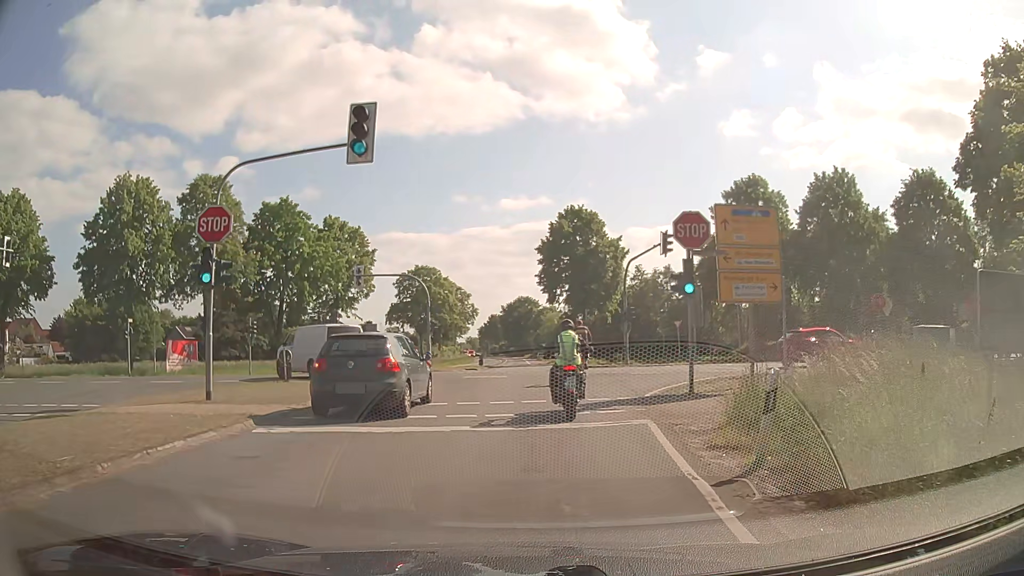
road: secondary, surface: asphalt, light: Day
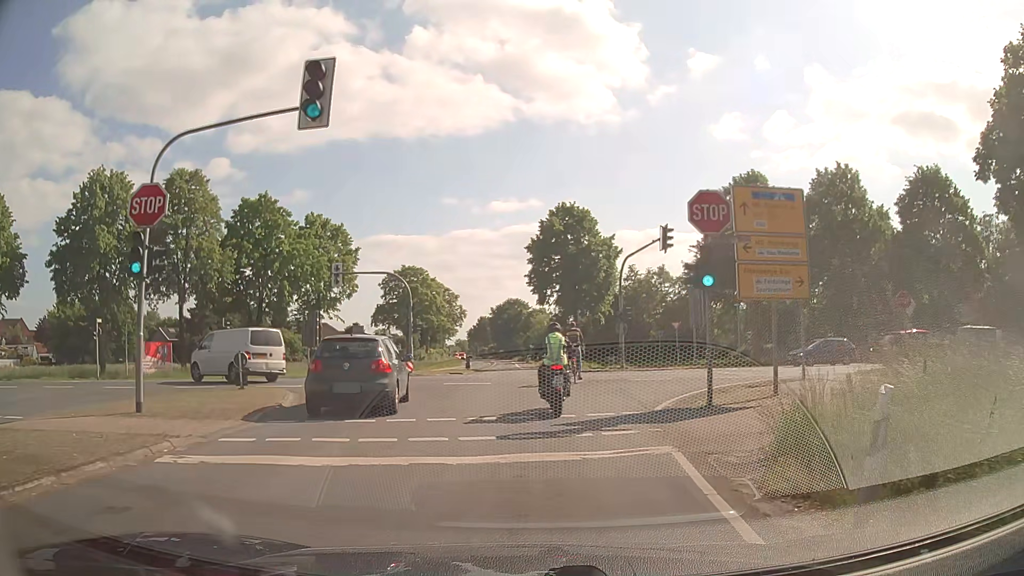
(0.0, +2.7) m; 0°
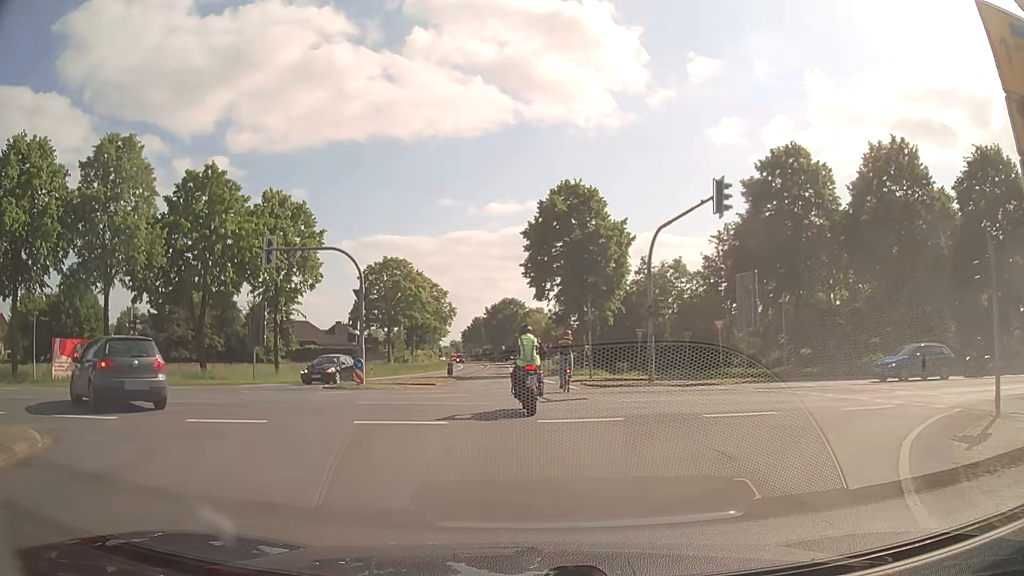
(+0.2, +10.5) m; +1°
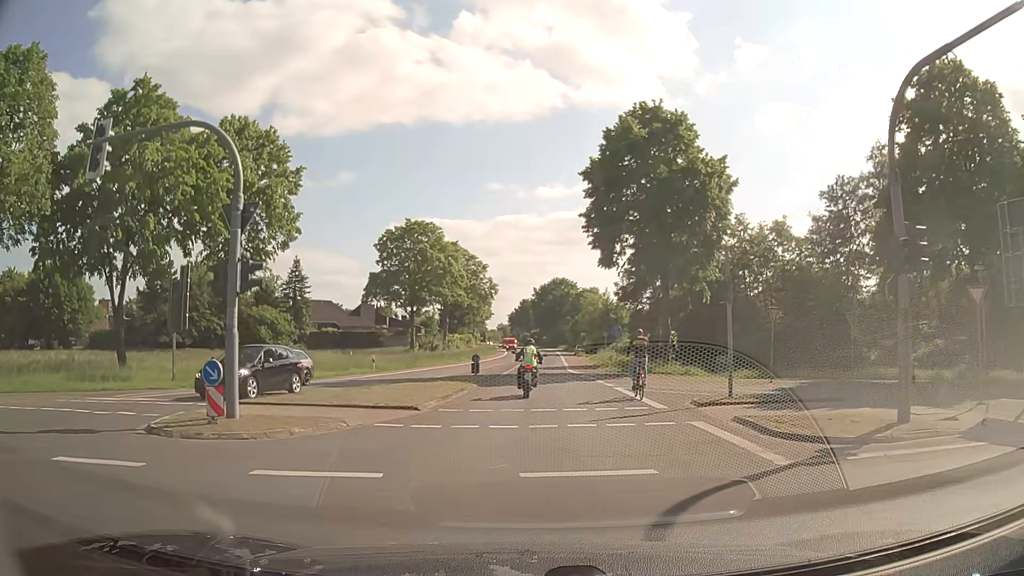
(-0.6, +16.5) m; -4°
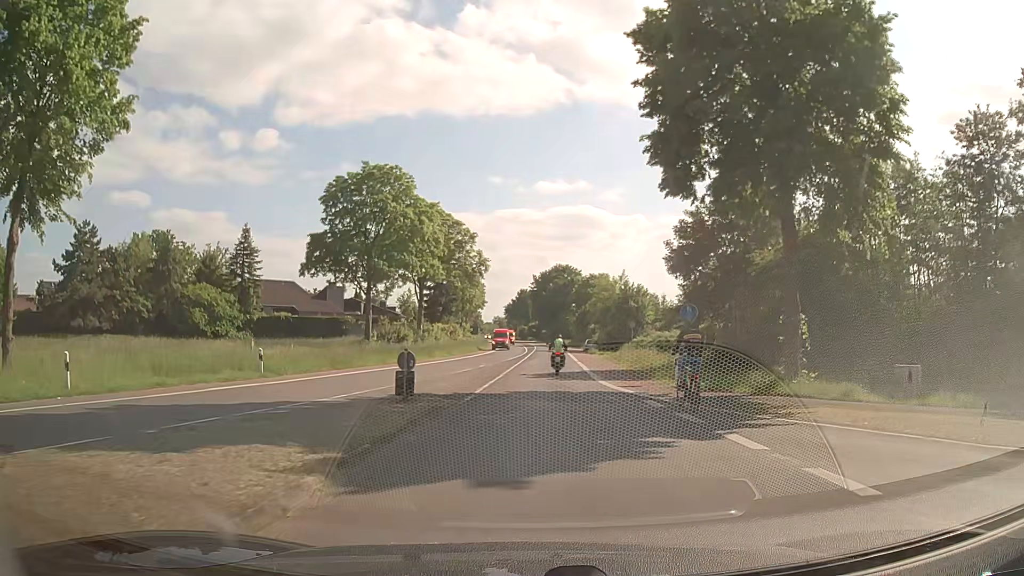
(-0.1, +19.3) m; +1°
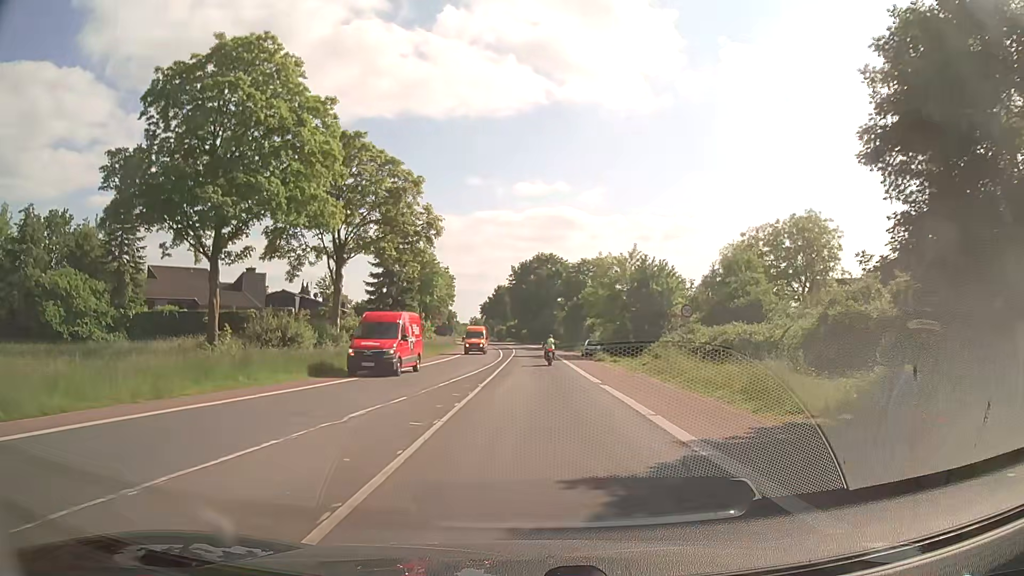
(+0.2, +23.7) m; +1°
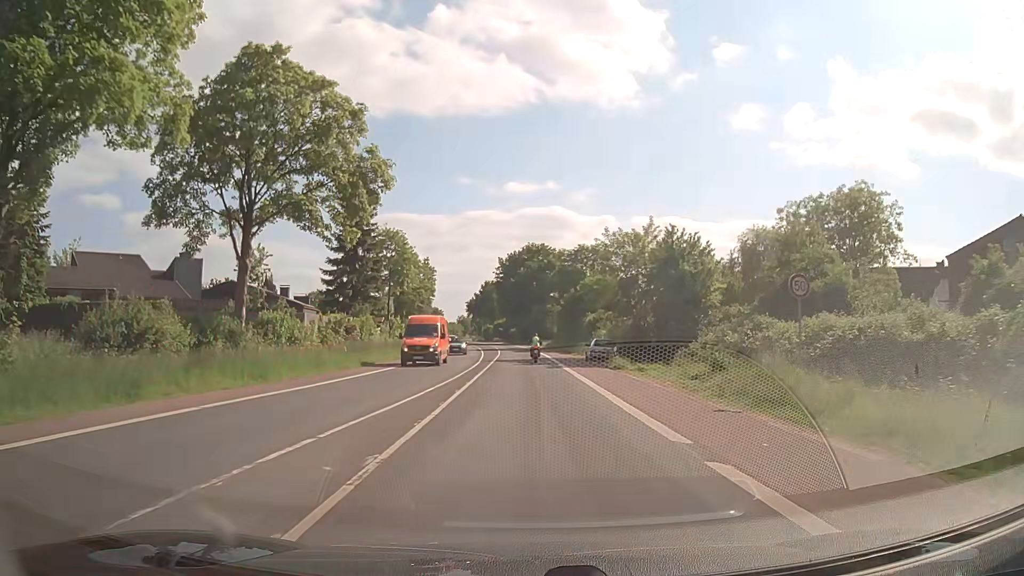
(+0.2, +13.6) m; +1°
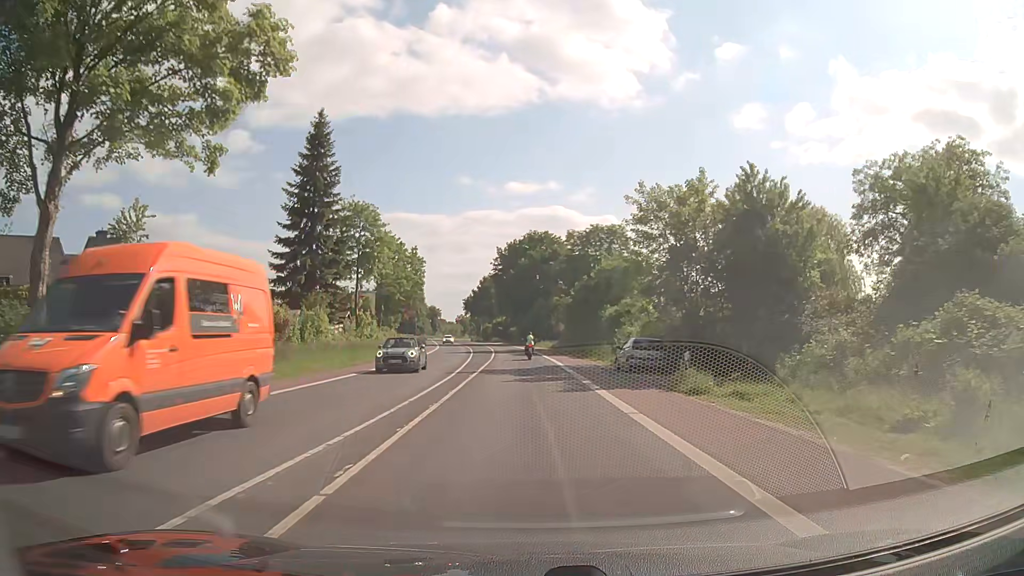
(0.0, +14.5) m; 0°
(0, +10) (0, +20) (0, +30) (-1, +40) (-1, +50) (-1, +60) (-2, +70) (-3, +80) (-3, +90) (-5, +100) m
